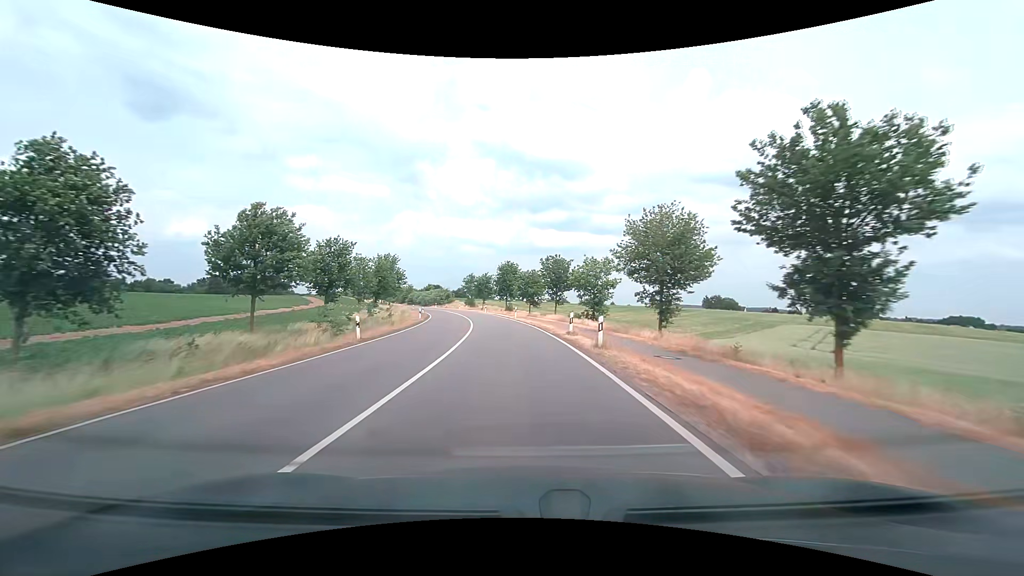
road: secondary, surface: asphalt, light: Day
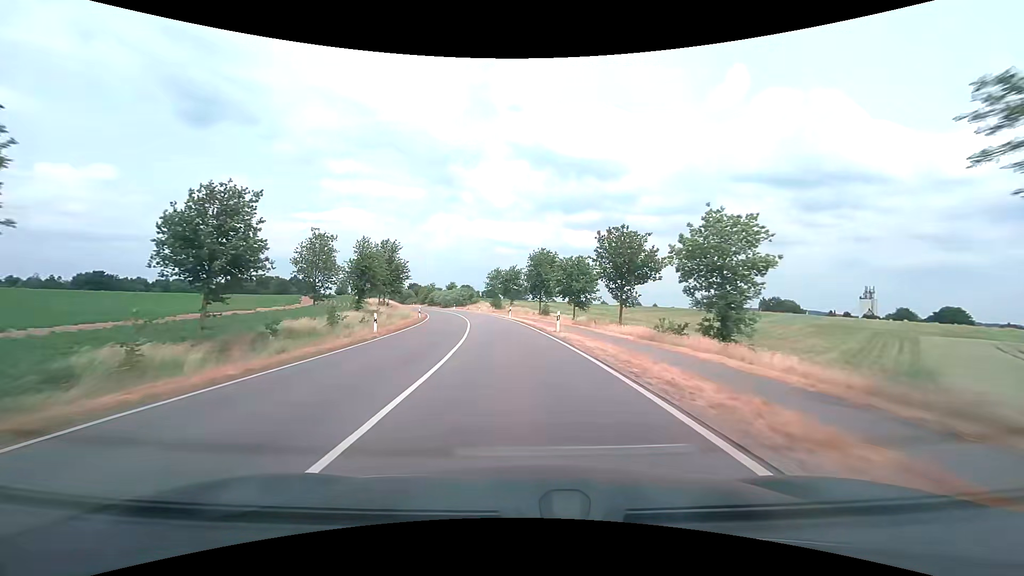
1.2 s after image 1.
(-0.7, +22.3) m; -4°
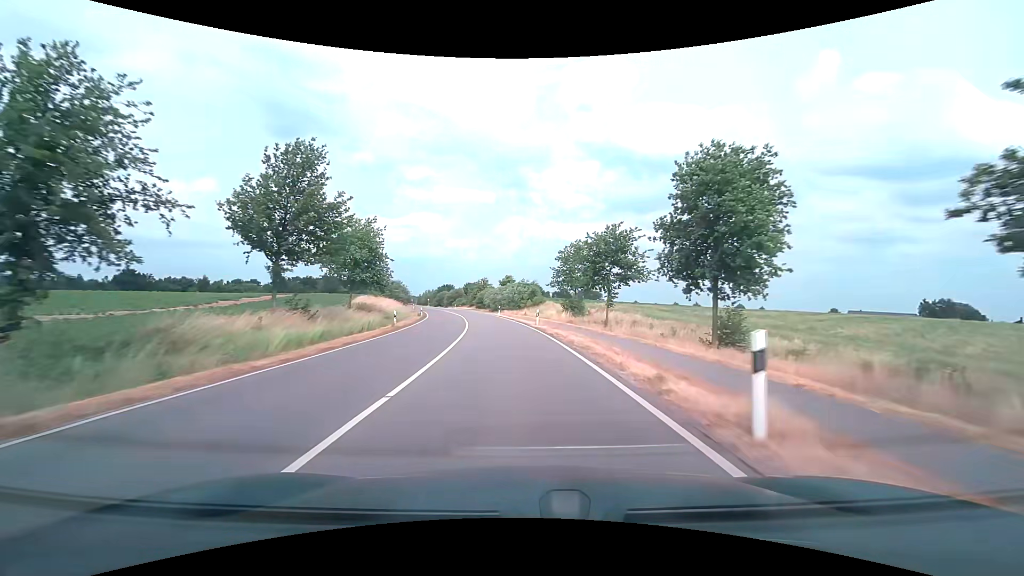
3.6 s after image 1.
(-3.0, +43.8) m; -8°
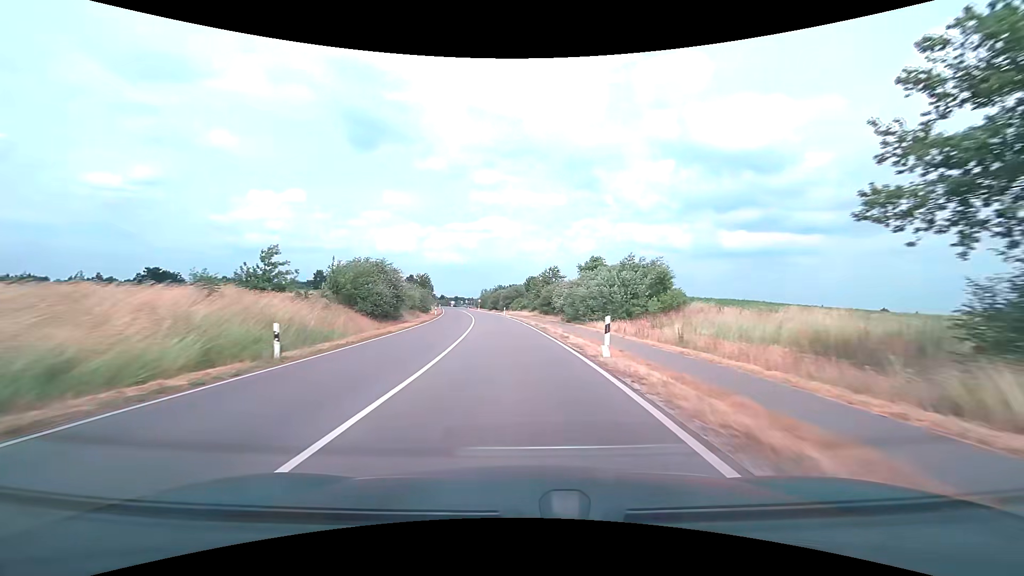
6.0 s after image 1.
(-2.9, +43.3) m; -8°
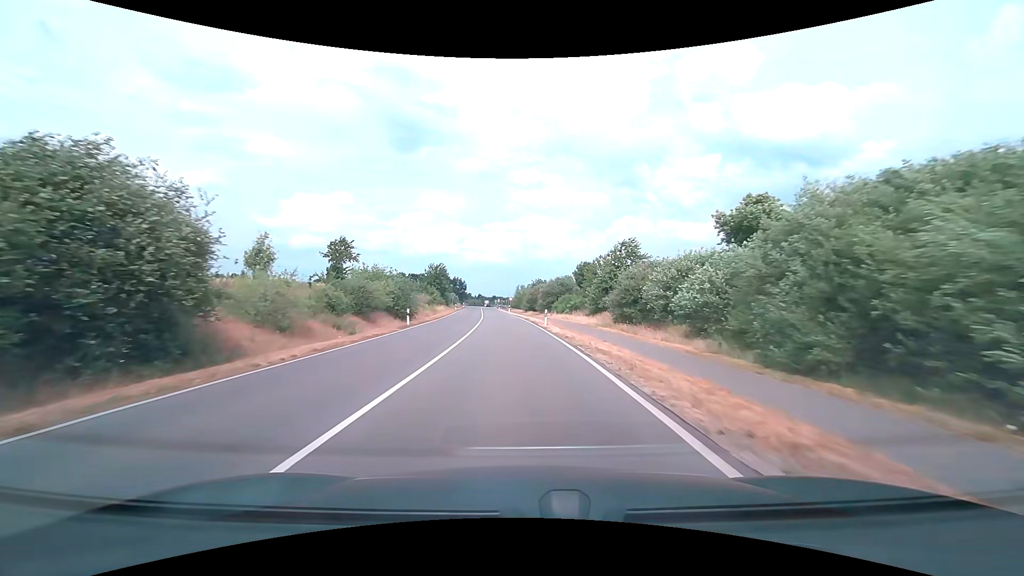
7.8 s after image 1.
(-1.4, +32.0) m; -5°
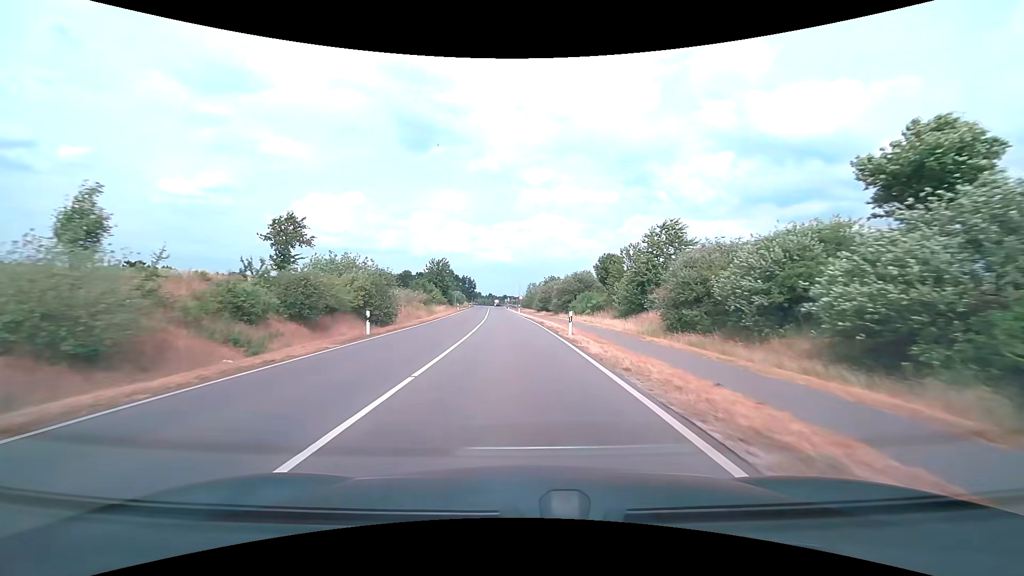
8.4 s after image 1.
(-0.1, +10.1) m; -1°
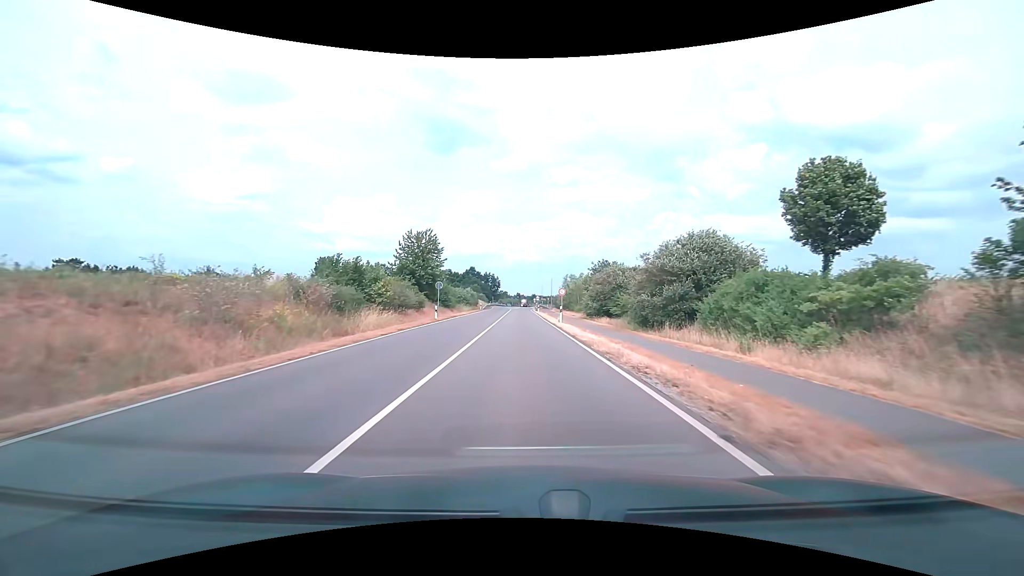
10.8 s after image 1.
(-1.3, +36.5) m; -3°
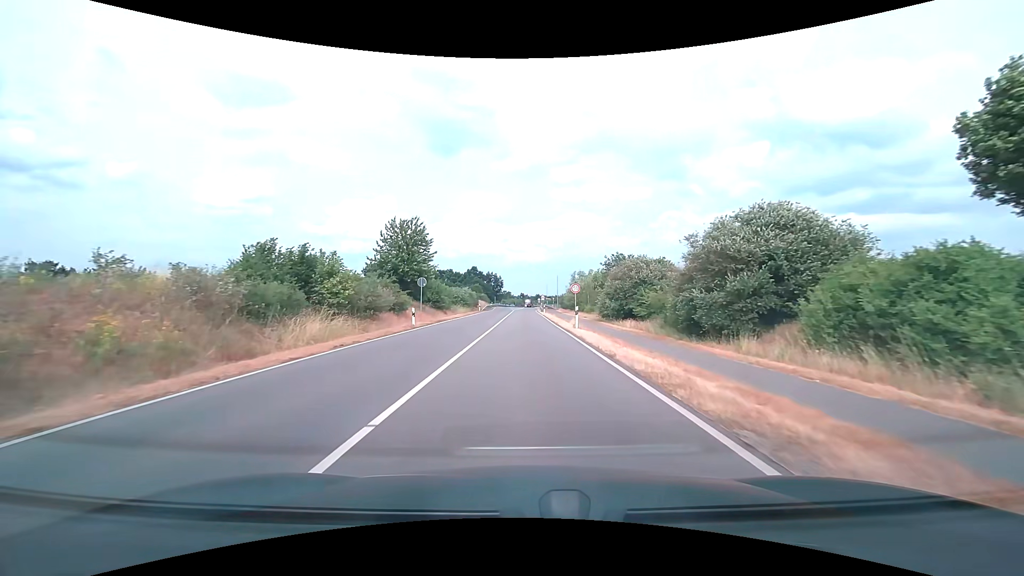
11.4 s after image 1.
(0.0, +8.2) m; -1°
(0, +10) (0, +20) (0, +30) (0, +40) (0, +50) (0, +60) (0, +70) (0, +80) (+1, +90) (+1, +100) m
